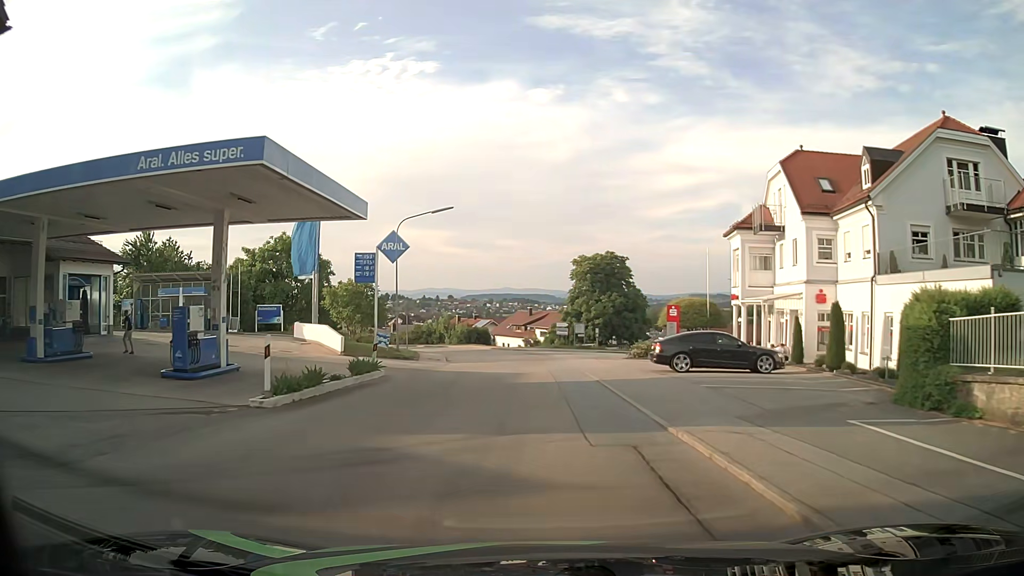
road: tertiary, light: Day
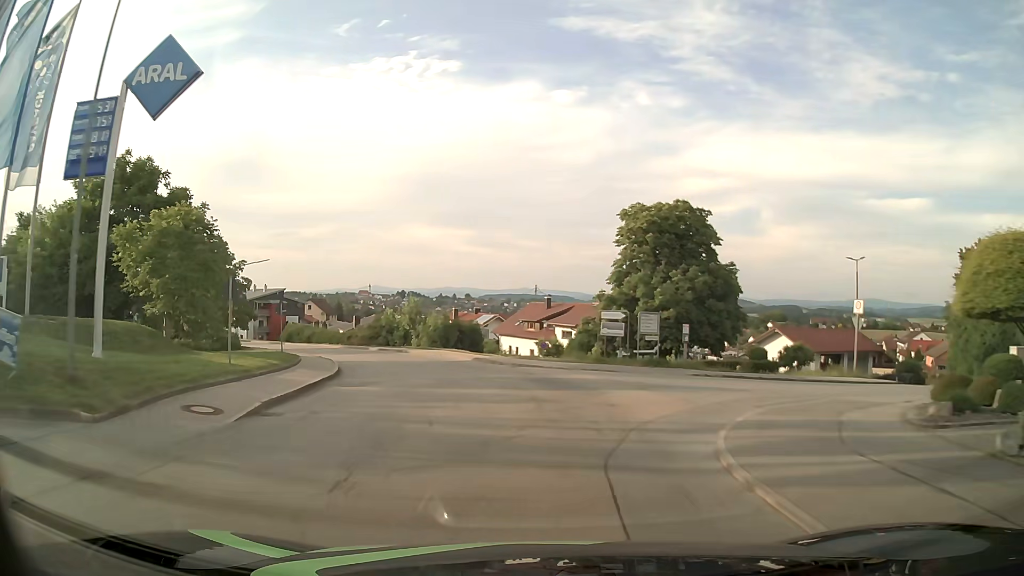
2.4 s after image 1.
(-0.4, +29.0) m; -2°
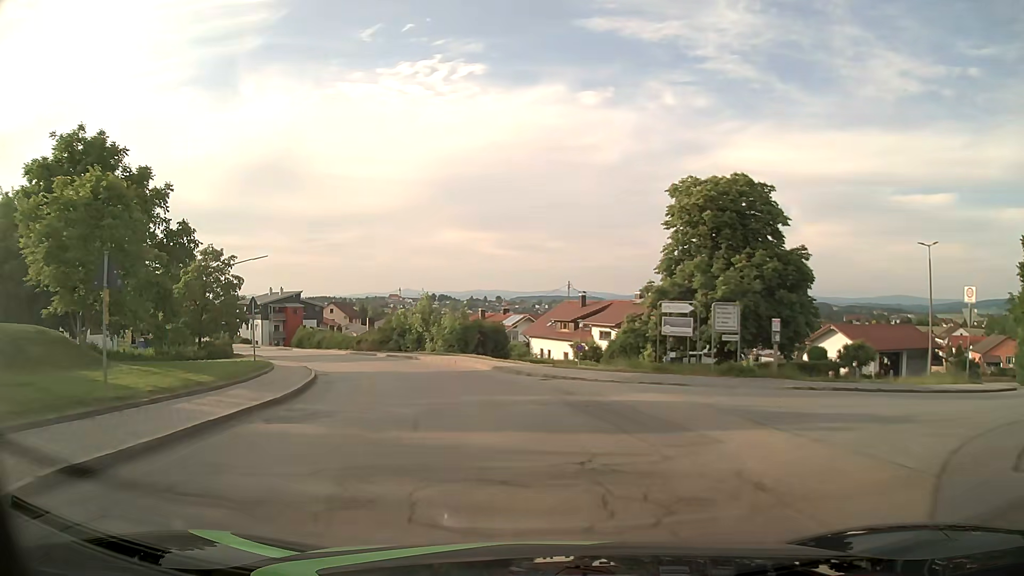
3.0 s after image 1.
(-0.1, +7.2) m; -3°
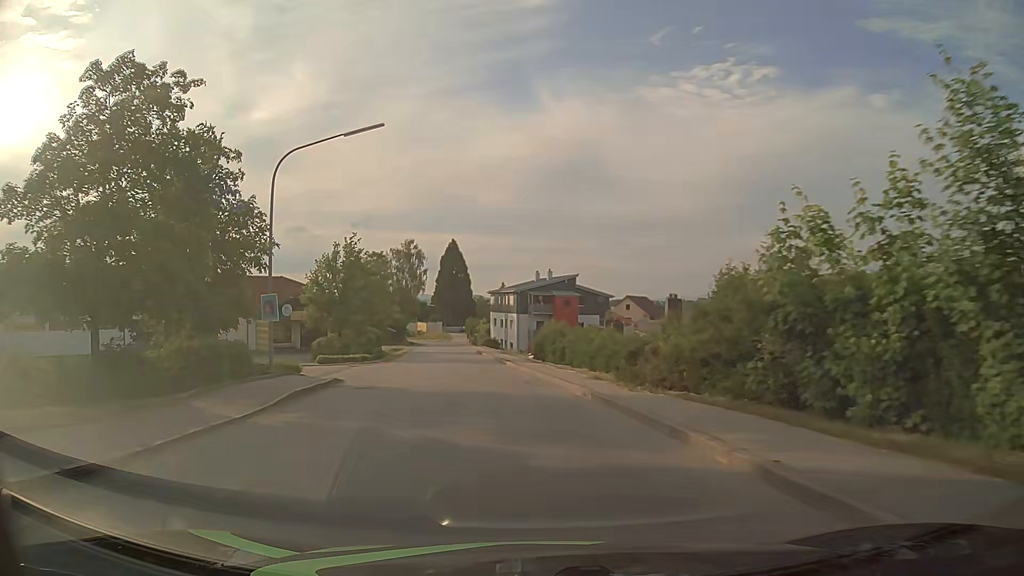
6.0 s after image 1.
(-7.3, +34.7) m; -26°
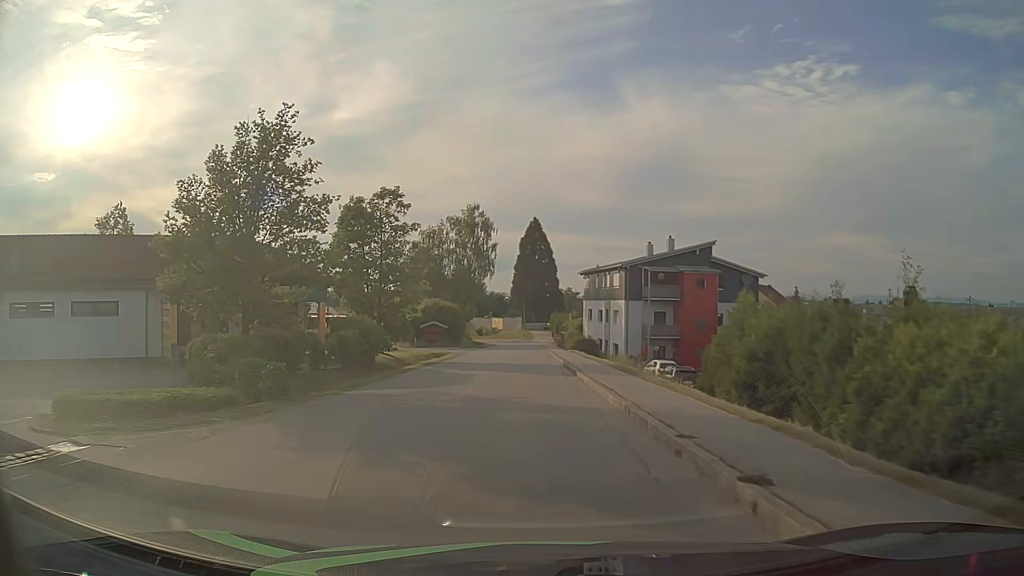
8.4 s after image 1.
(-2.3, +28.3) m; -8°
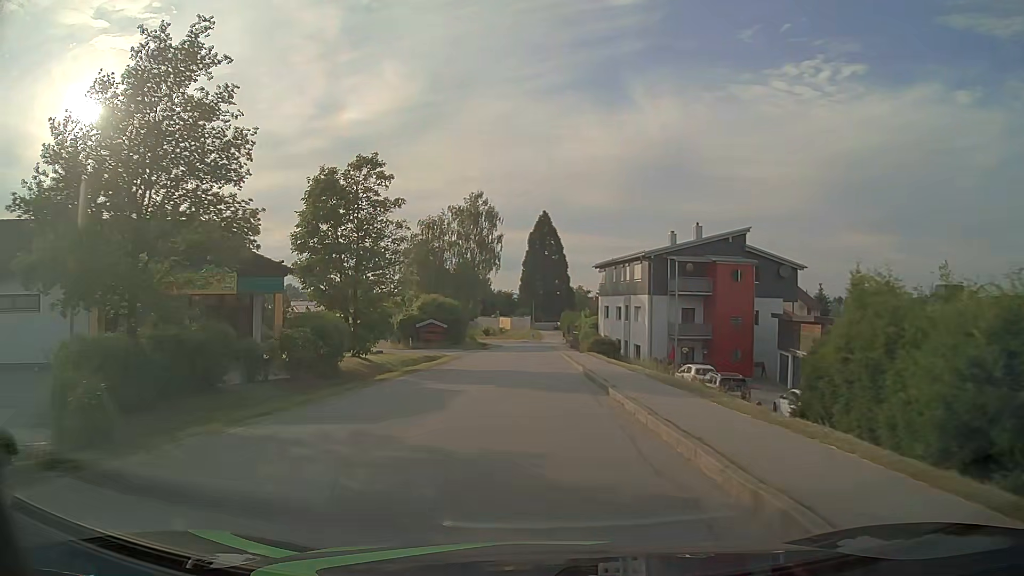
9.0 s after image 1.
(-0.1, +7.1) m; -1°
(0, +10) (0, +20) (0, +30) (0, +40) (0, +50) (0, +60) (0, +70) (0, +80) (-1, +90) (-3, +100) m
